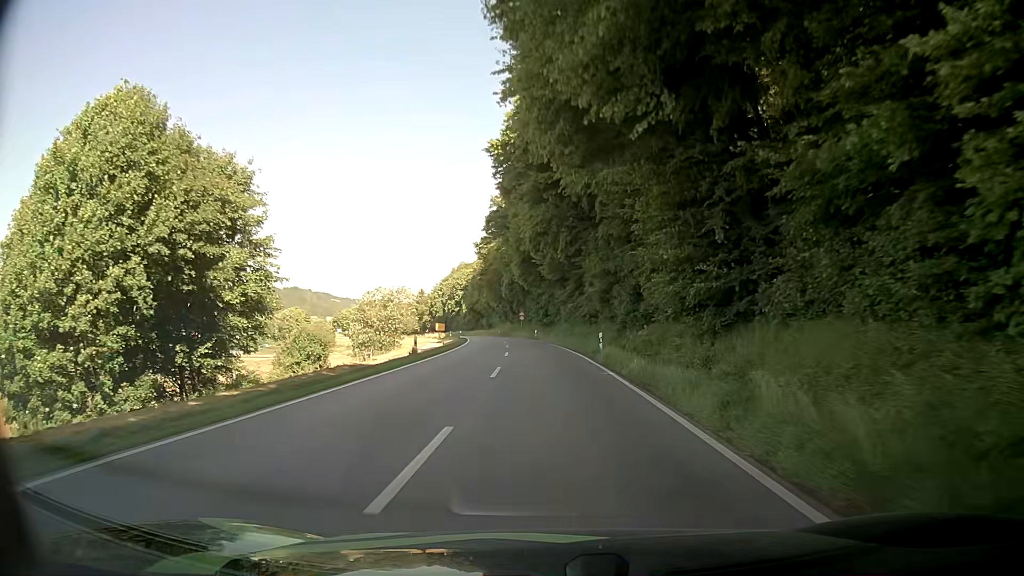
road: secondary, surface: asphalt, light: Day
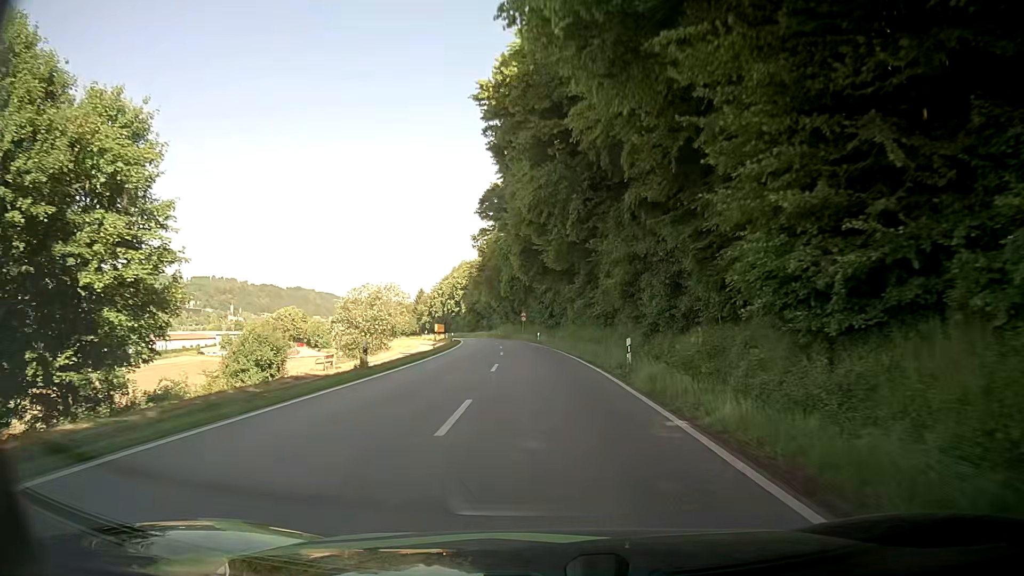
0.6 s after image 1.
(0.0, +9.1) m; 0°
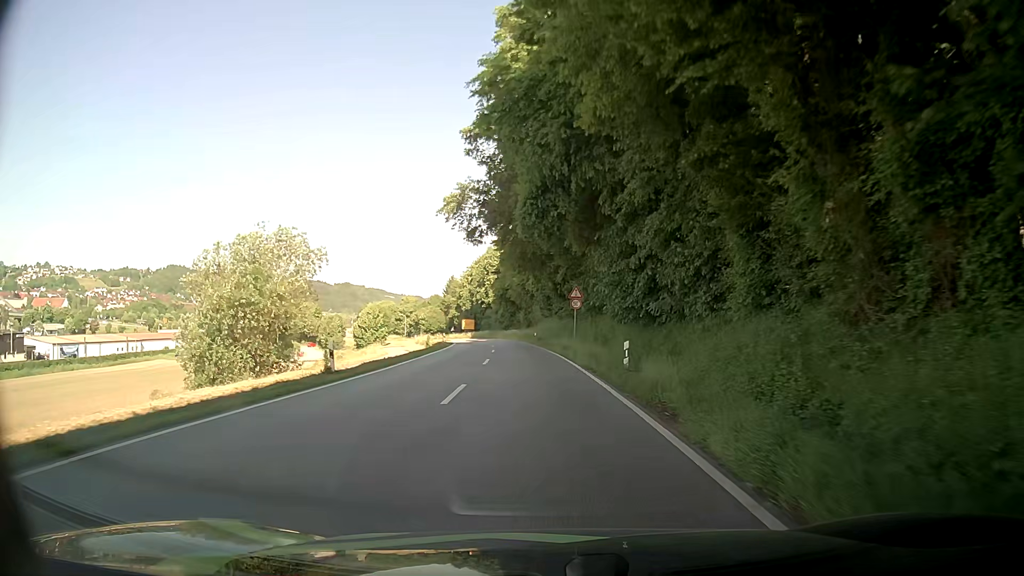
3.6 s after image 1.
(-1.2, +45.7) m; -4°
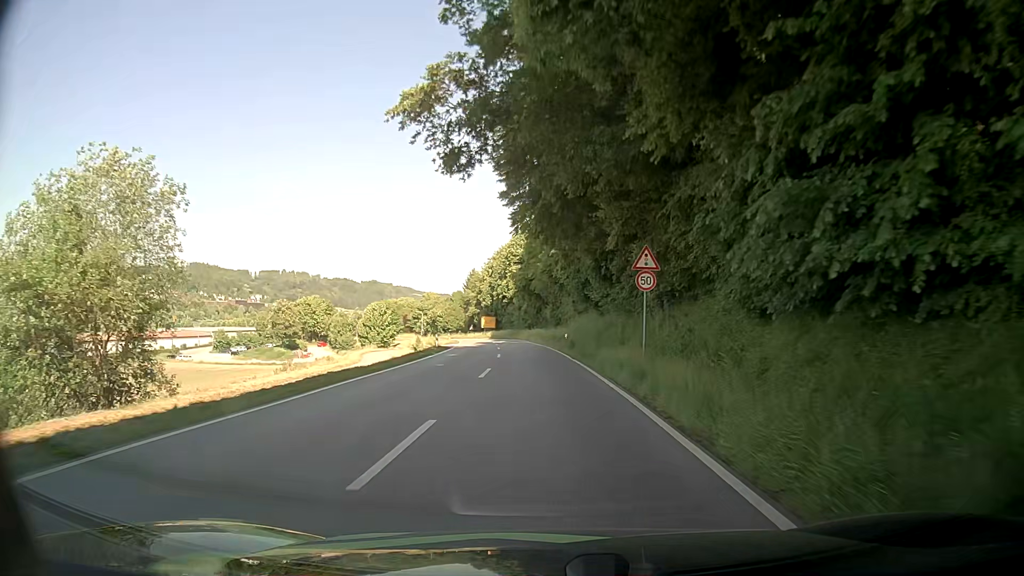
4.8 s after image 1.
(-0.3, +18.5) m; -2°
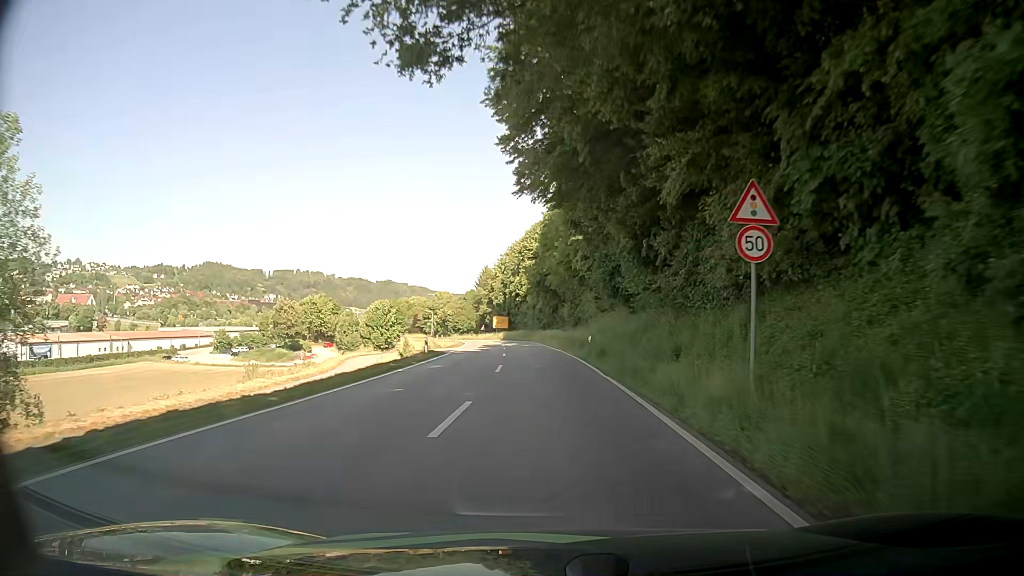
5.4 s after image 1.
(-0.1, +9.3) m; -1°
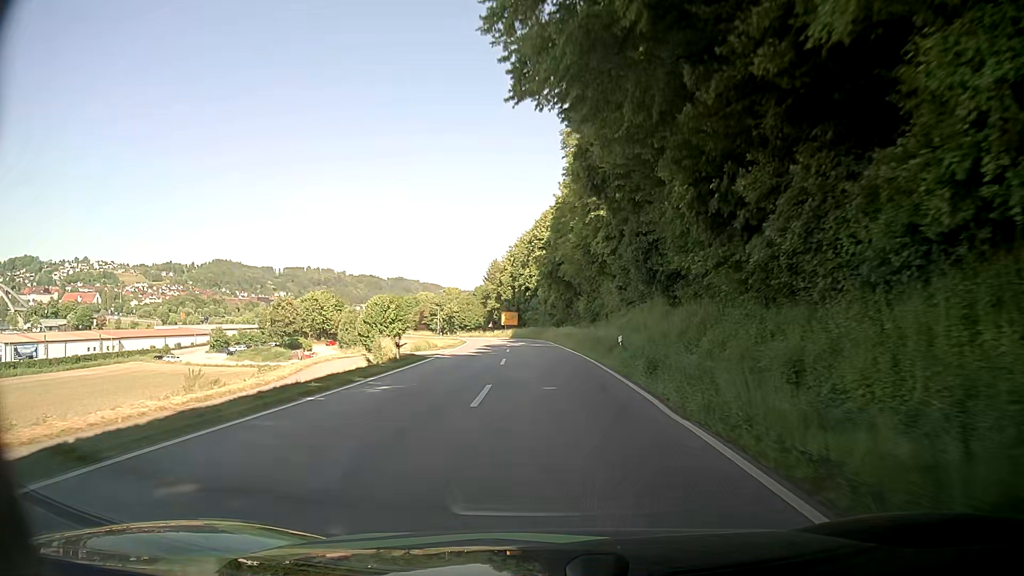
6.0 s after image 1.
(-0.1, +9.4) m; -1°
